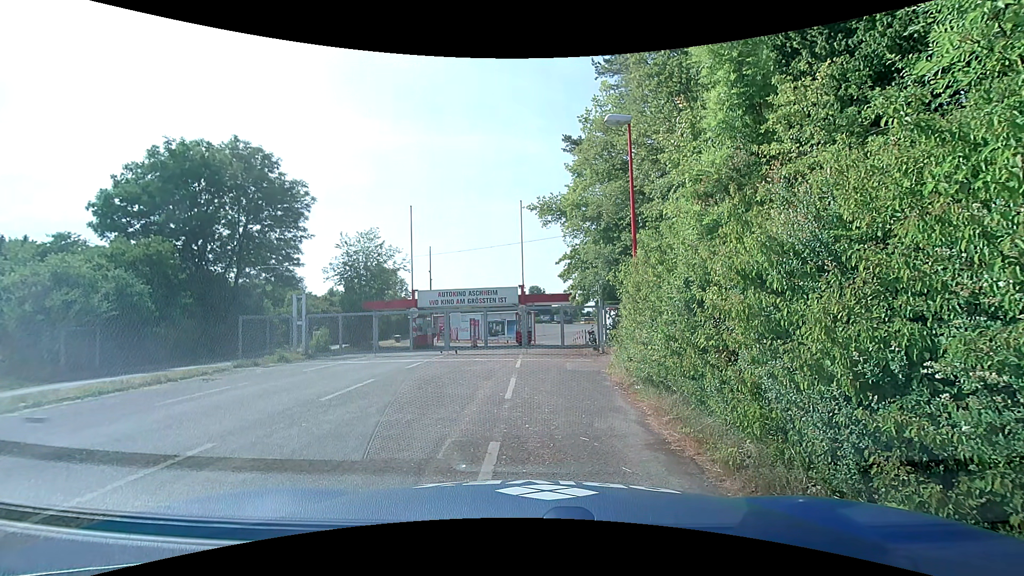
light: Day
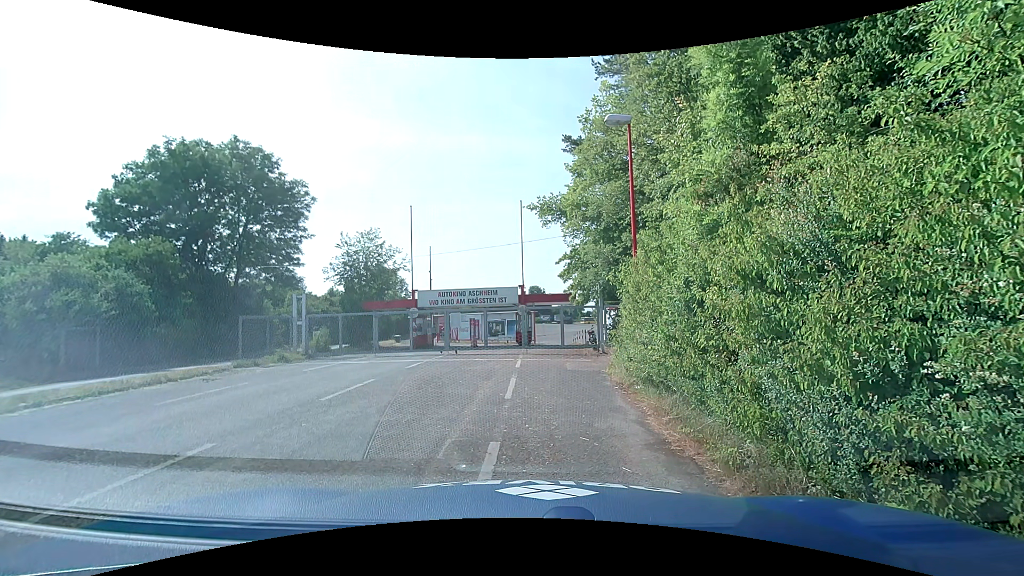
(0.0, 0.0) m; 0°
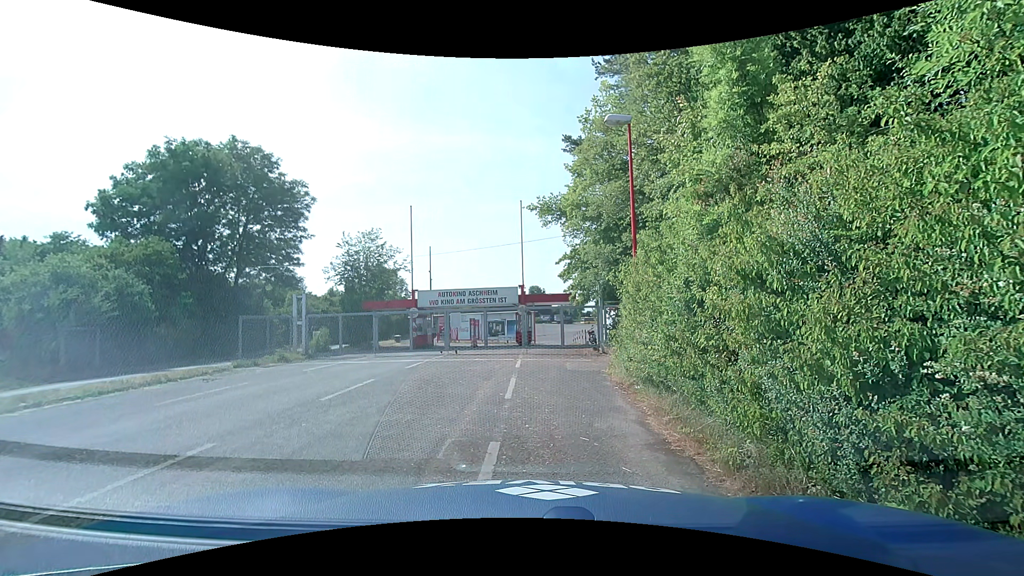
(0.0, 0.0) m; 0°
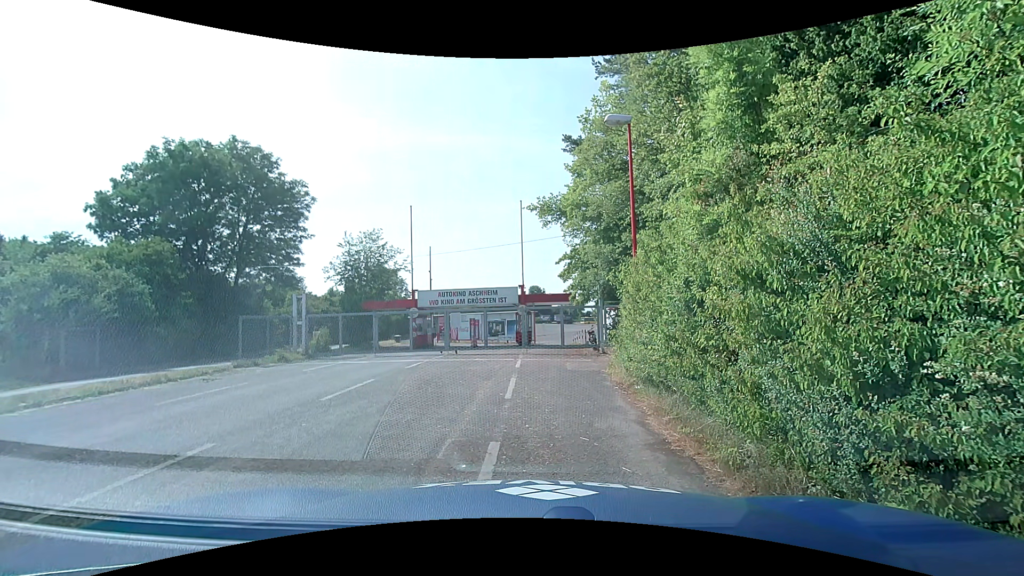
(0.0, 0.0) m; 0°
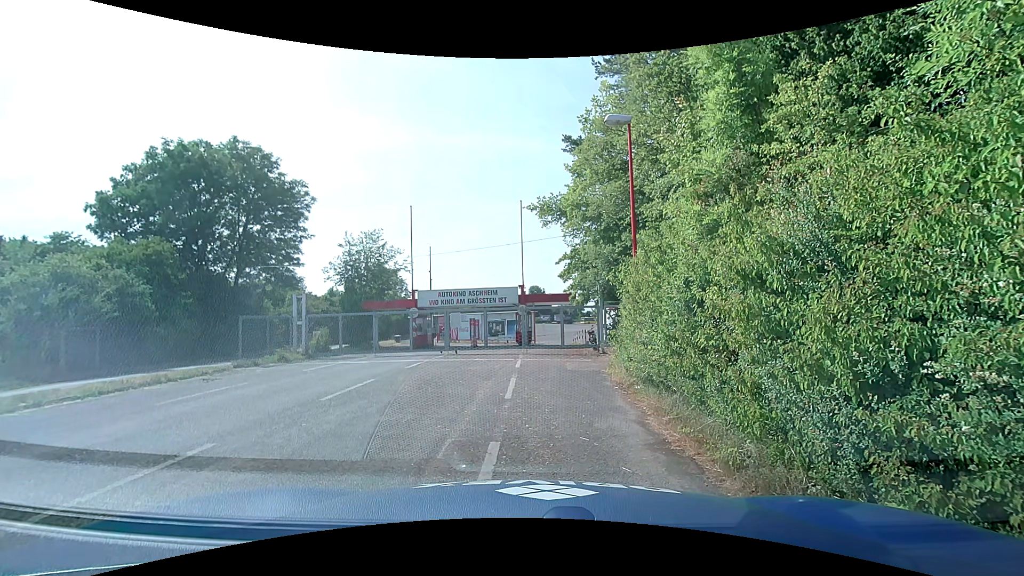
(0.0, 0.0) m; 0°
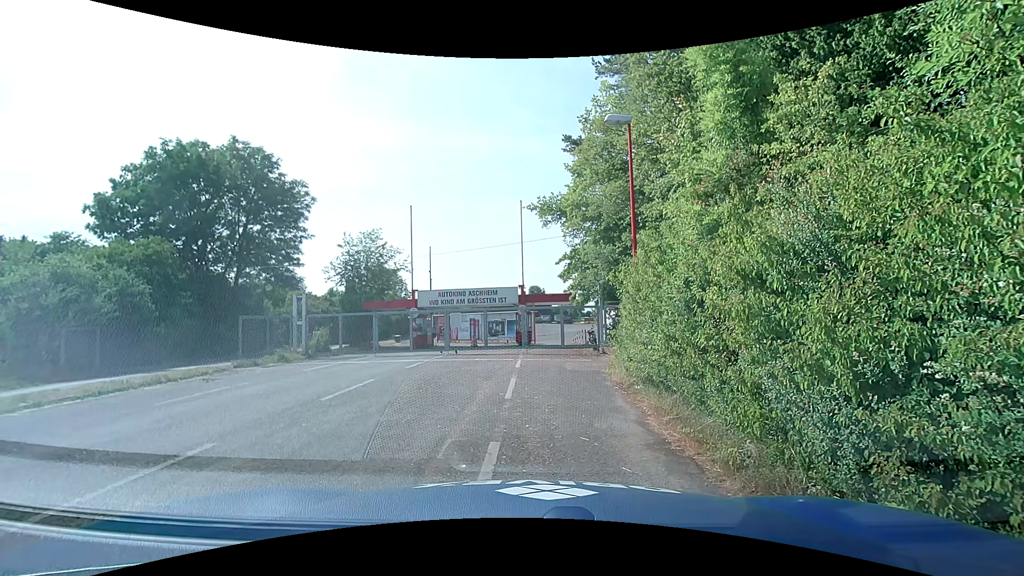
(0.0, 0.0) m; 0°
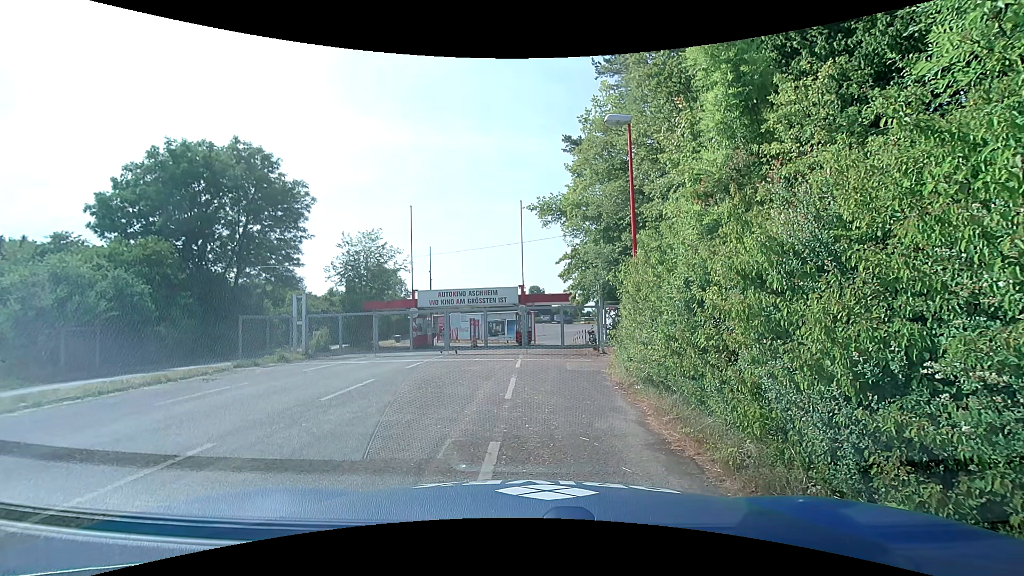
(0.0, 0.0) m; 0°
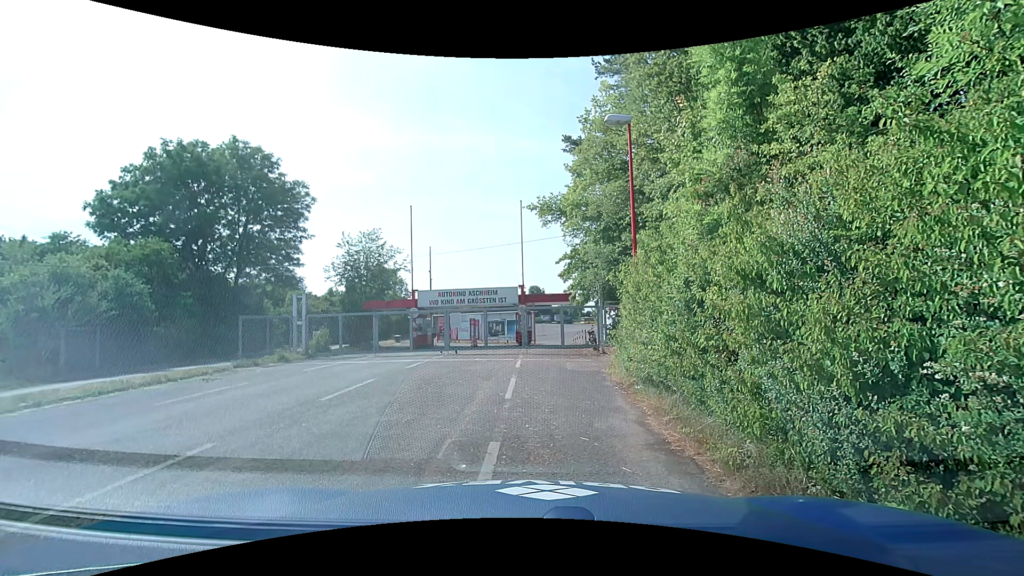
(0.0, 0.0) m; 0°
